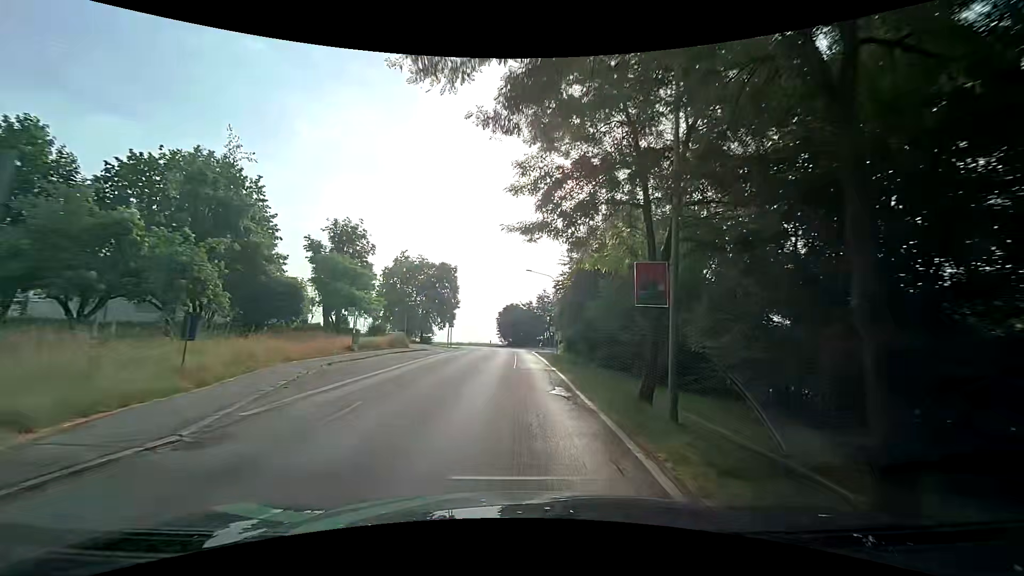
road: secondary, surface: asphalt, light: Day
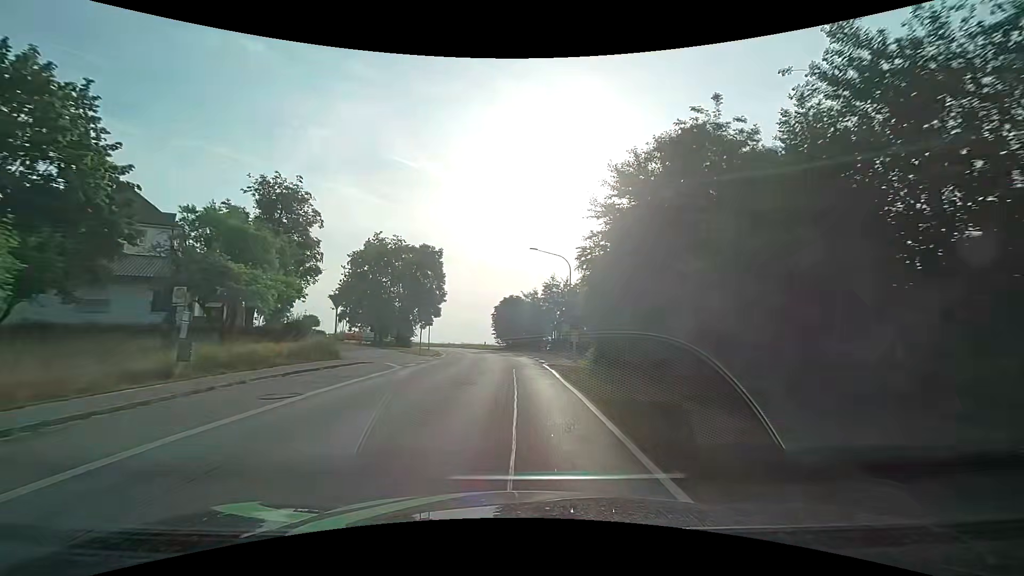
(0.0, +15.3) m; 0°
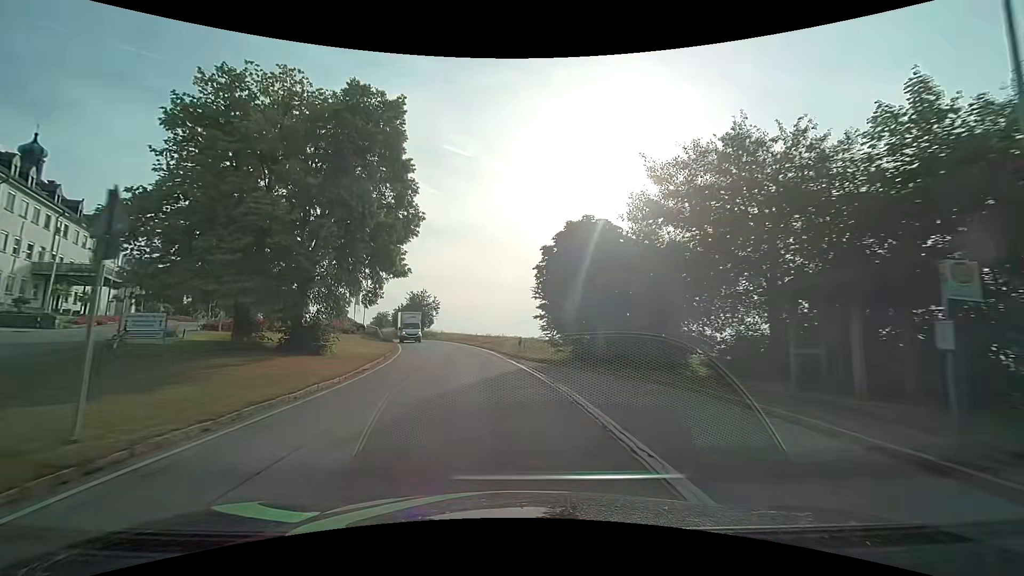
(-1.0, +38.0) m; -6°
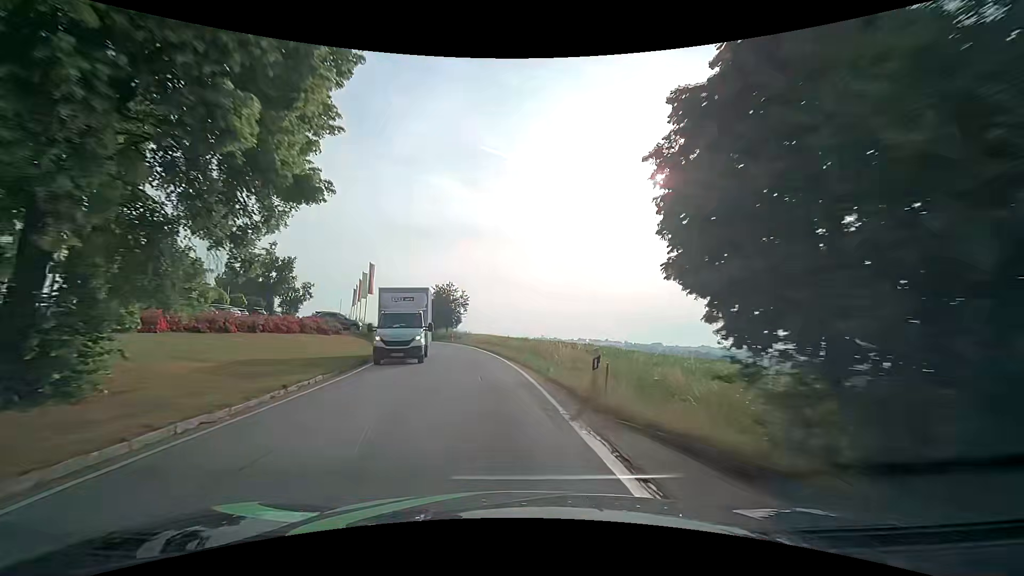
(-0.5, +15.4) m; -4°
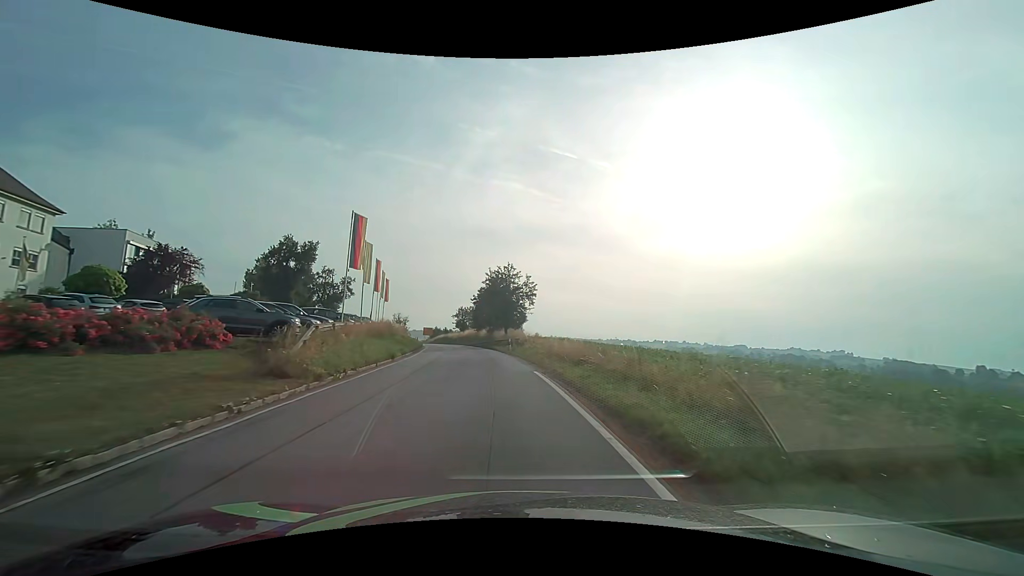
(-1.7, +23.5) m; -8°
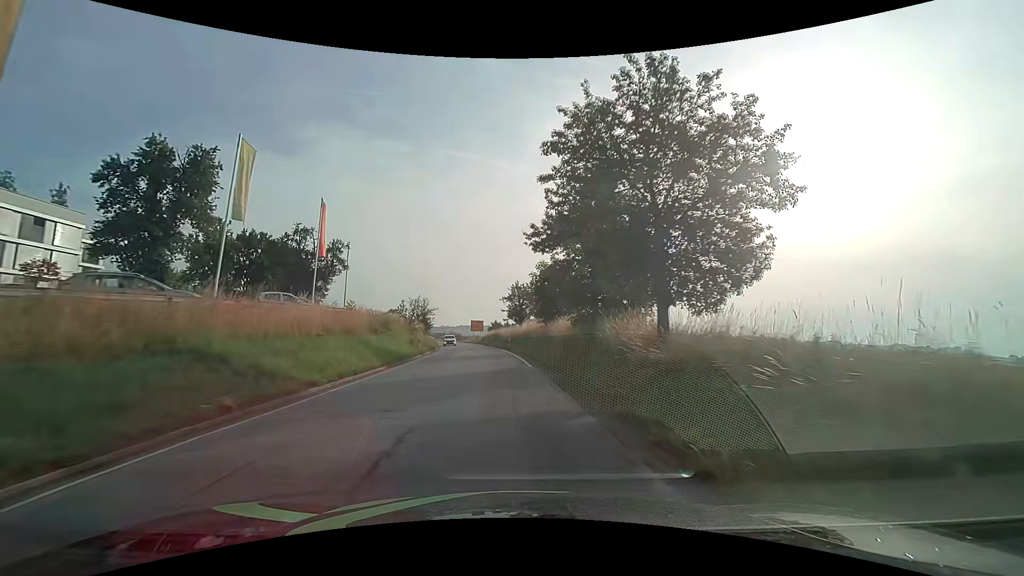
(-2.9, +40.5) m; -8°
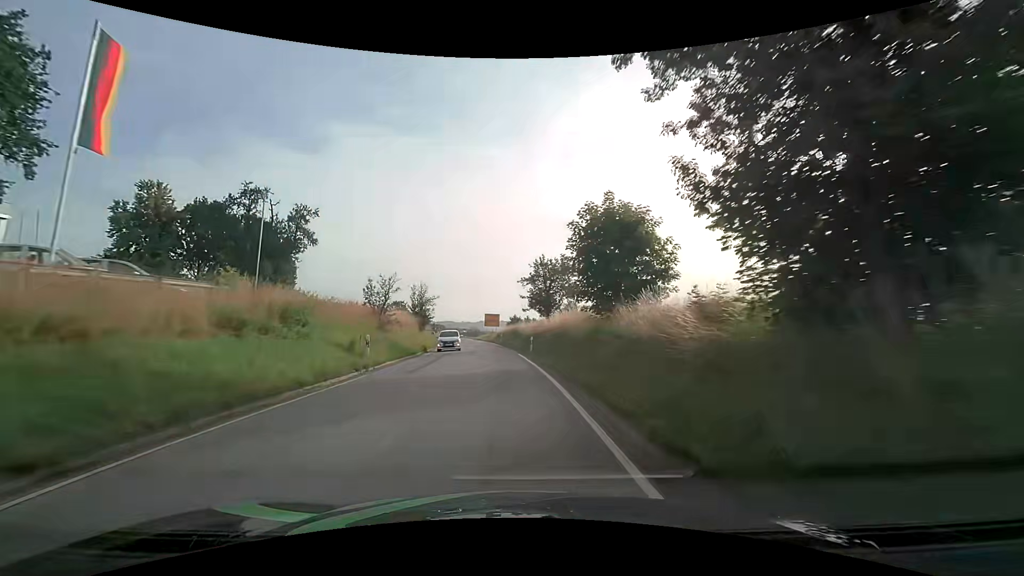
(-0.3, +16.5) m; -2°
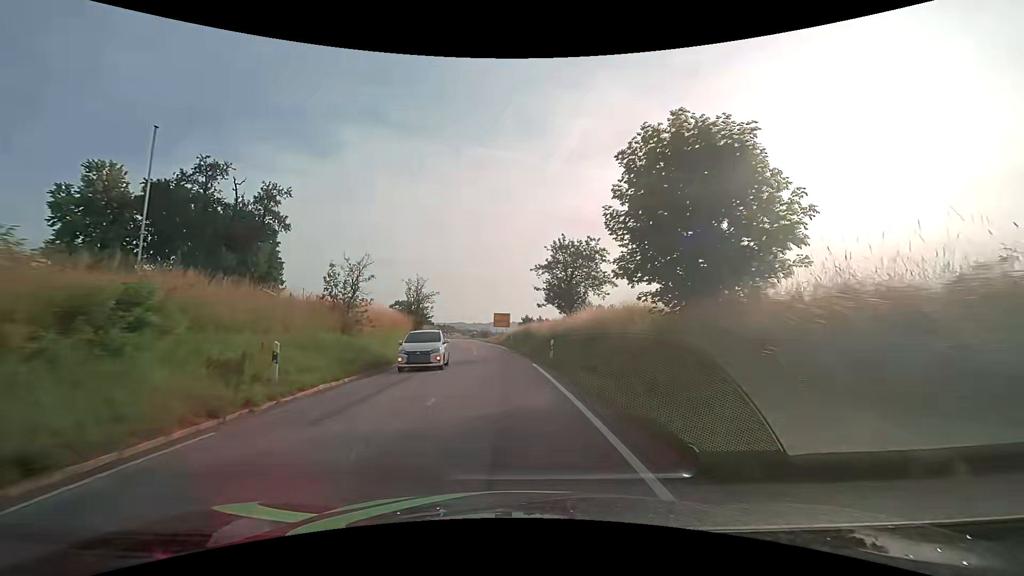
(-0.1, +8.4) m; -1°
(0, +10) (-1, +20) (-1, +30) (-2, +40) (-3, +50) (-4, +60) (-6, +70) (-7, +80) (-9, +90) (-10, +99) m
